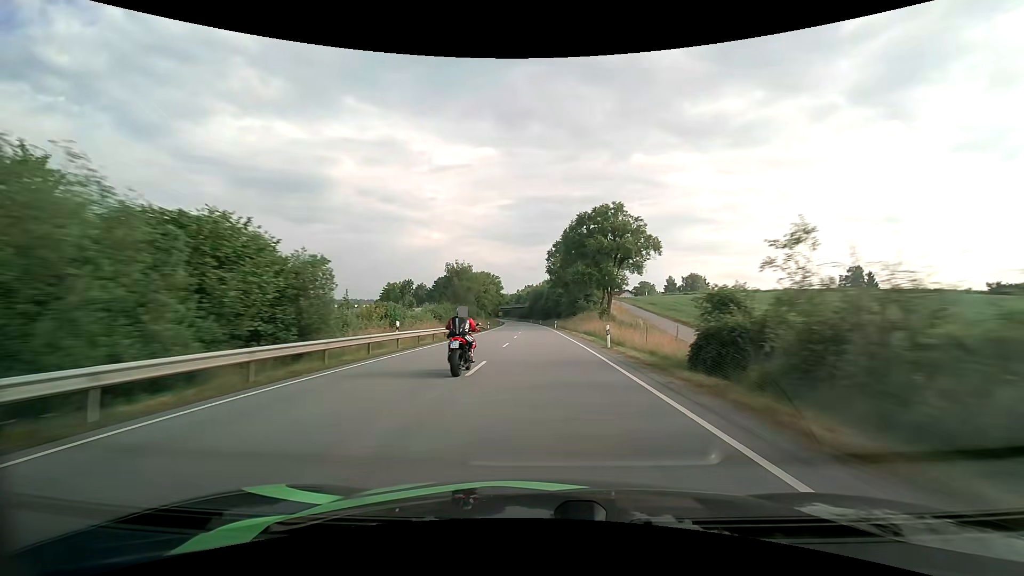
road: primary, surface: asphalt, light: Day
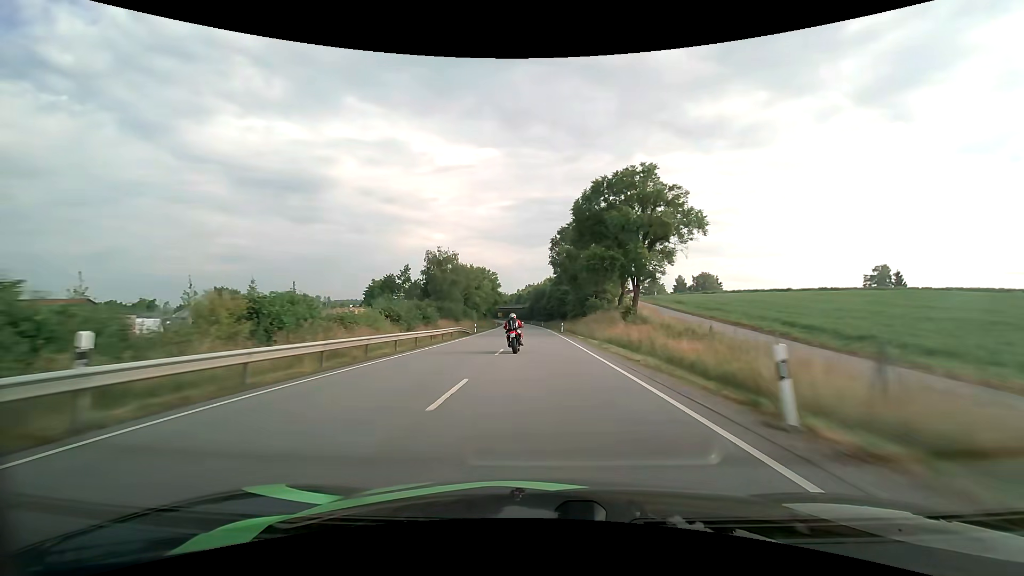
(0.0, +16.4) m; 0°
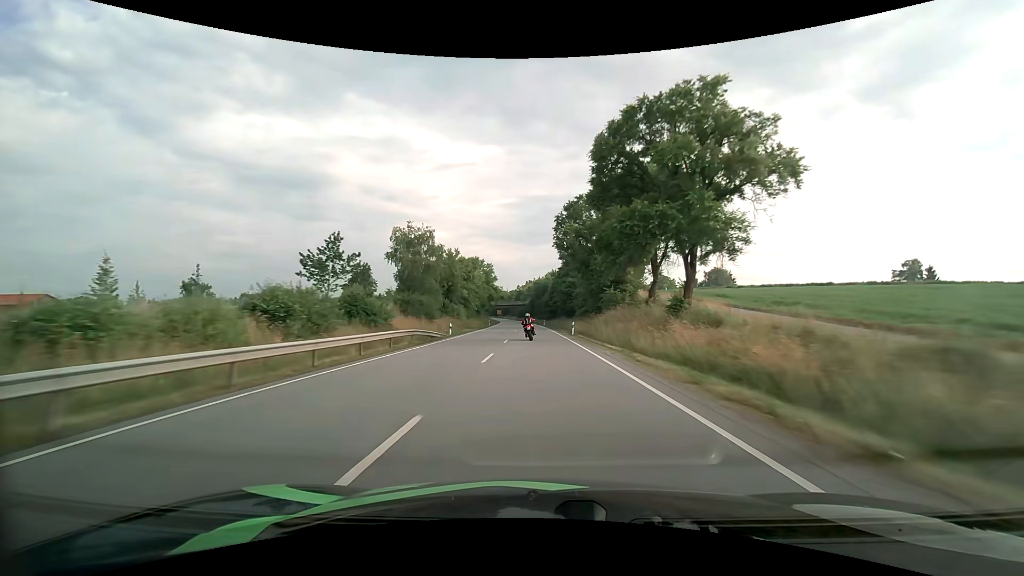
(0.0, +16.5) m; 0°
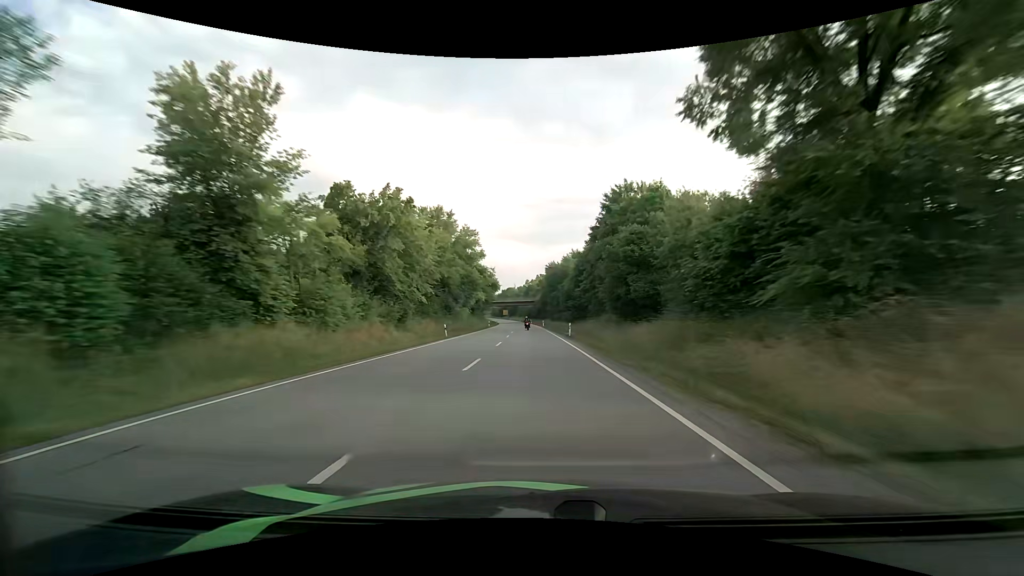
(-0.4, +50.0) m; -1°
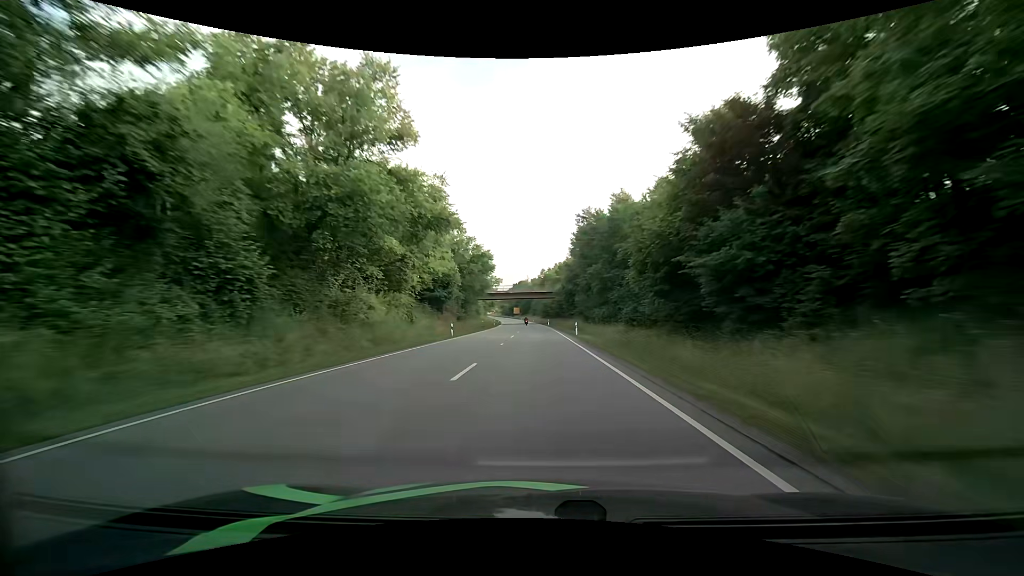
(-0.7, +50.5) m; -2°
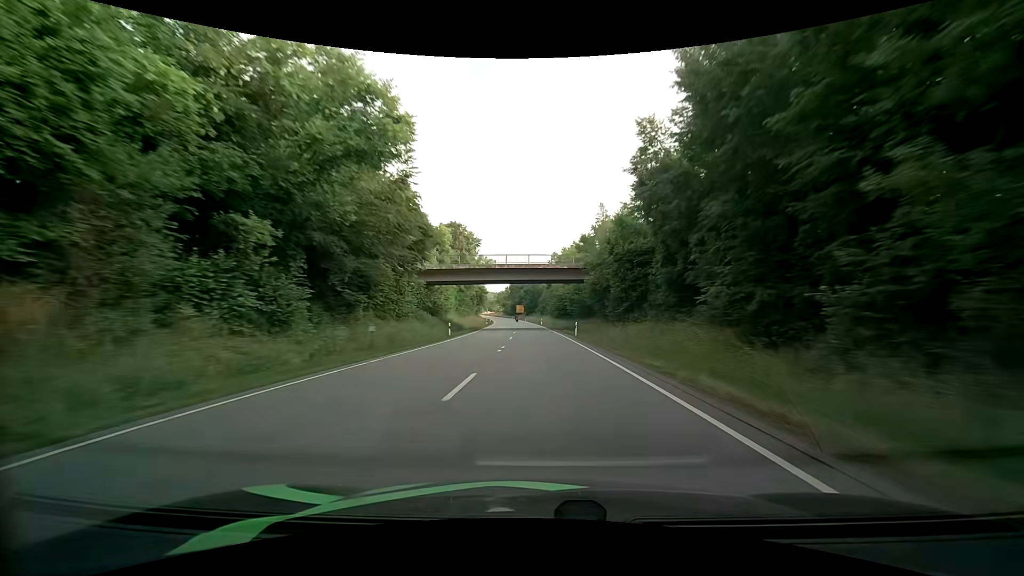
(-0.5, +50.6) m; -1°
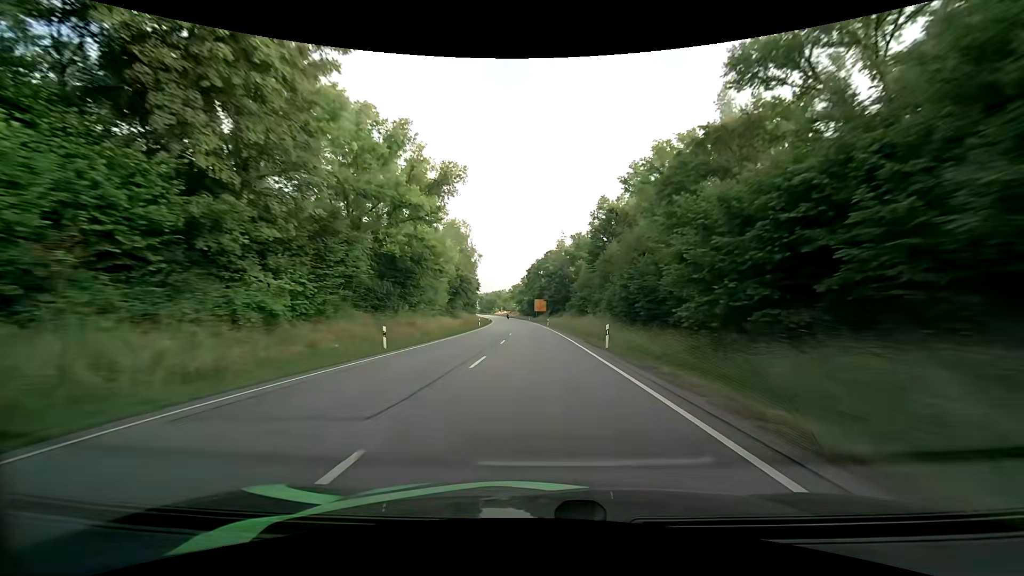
(-1.1, +67.0) m; -3°
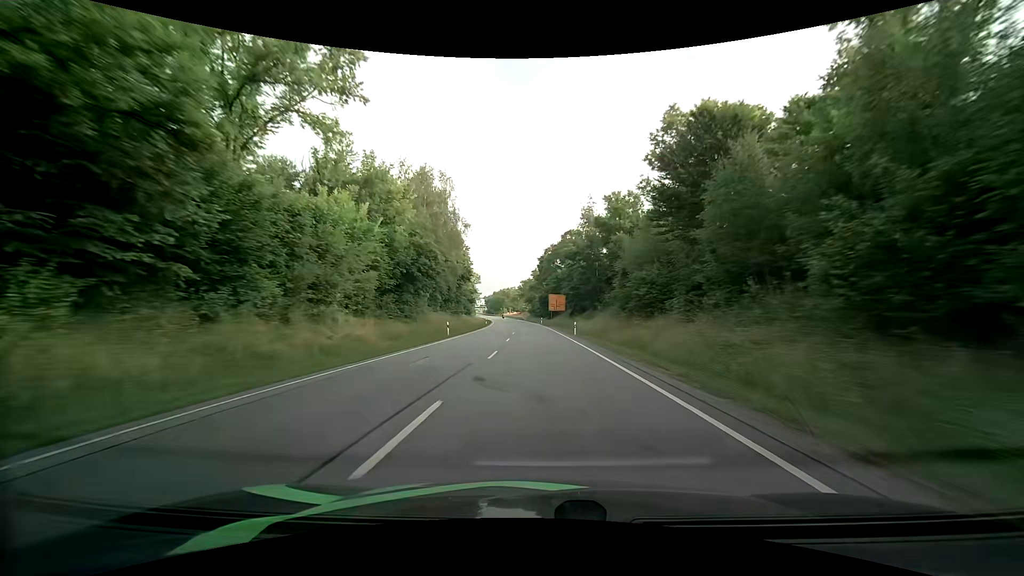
(-0.4, +32.8) m; -2°
